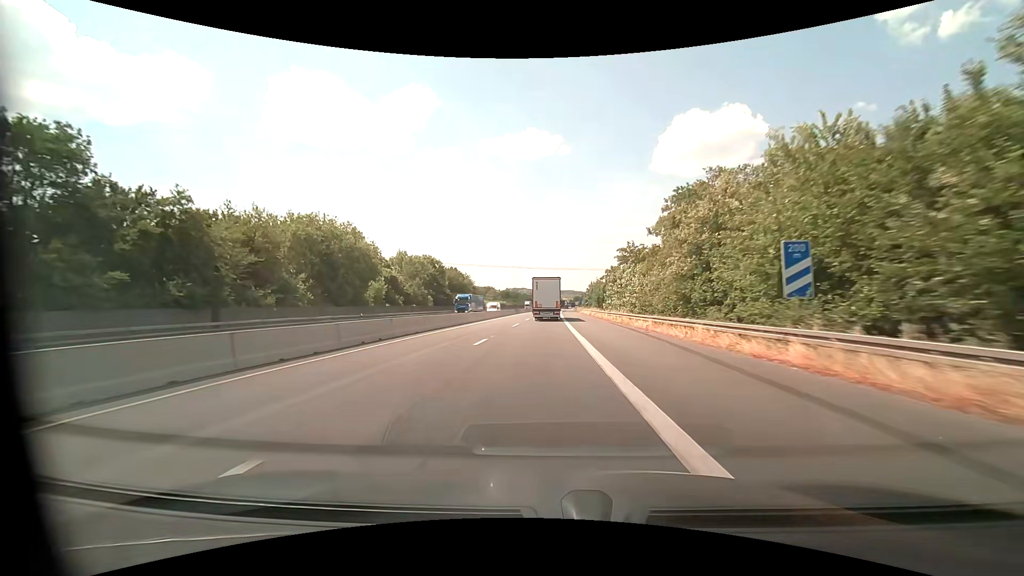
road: motorway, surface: asphalt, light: Day
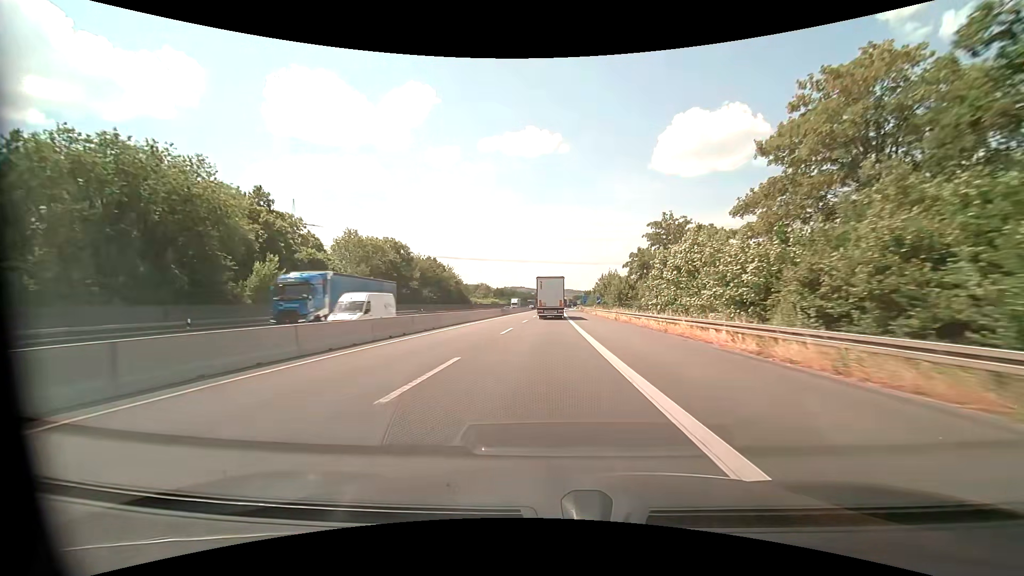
(0.0, +27.7) m; 0°
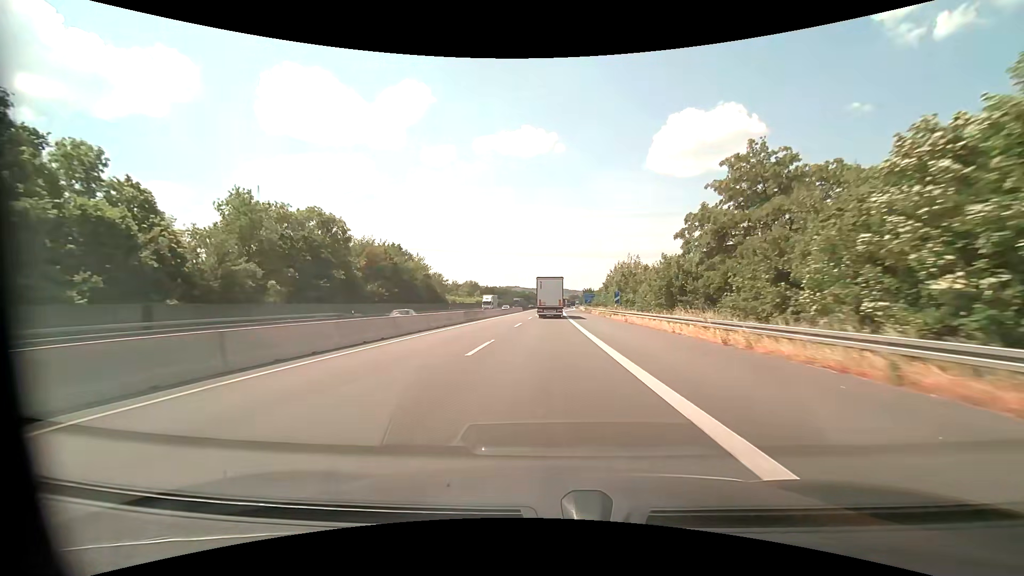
(+0.2, +27.5) m; +1°
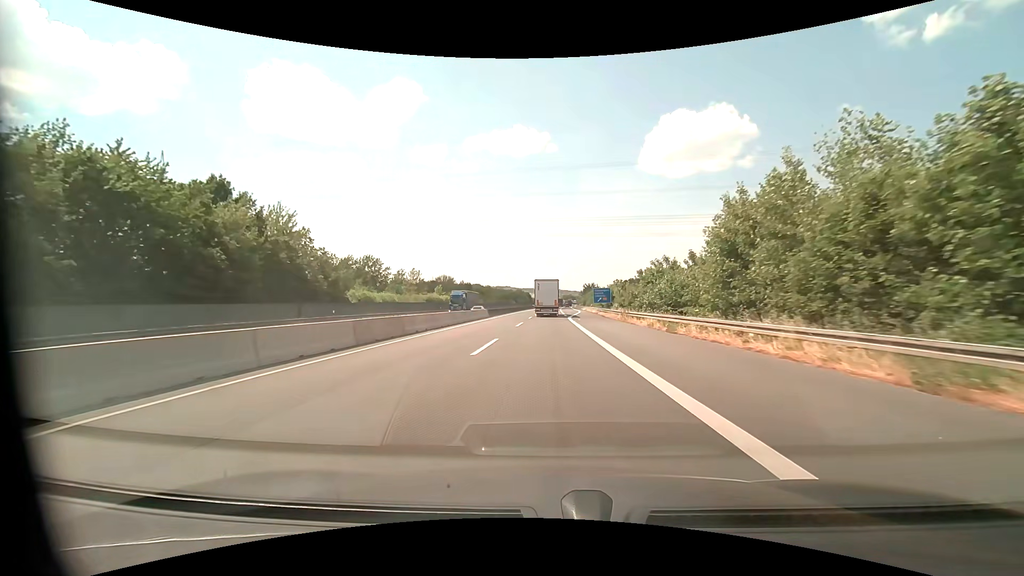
(+0.4, +53.1) m; +1°
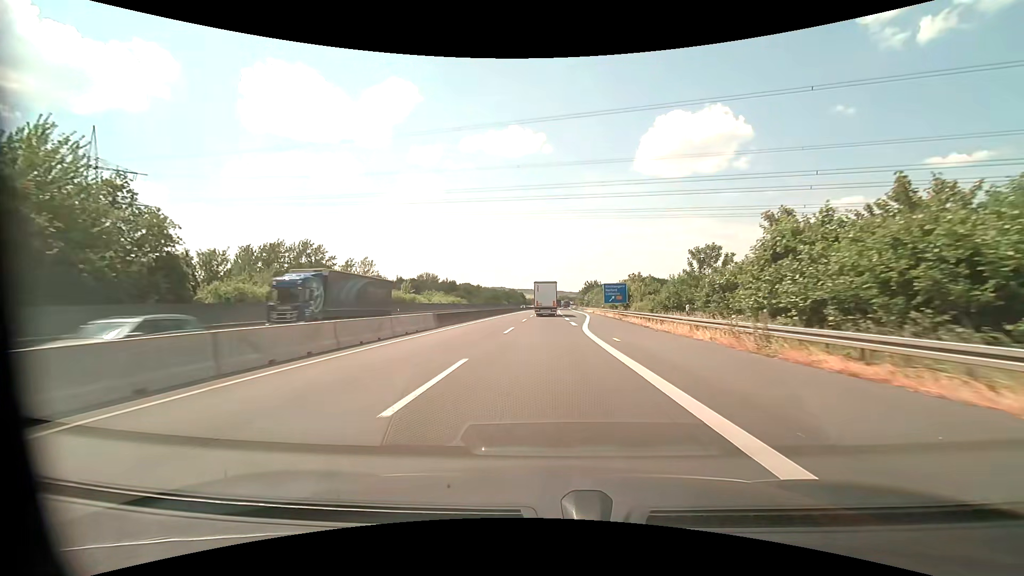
(+0.1, +25.5) m; 0°
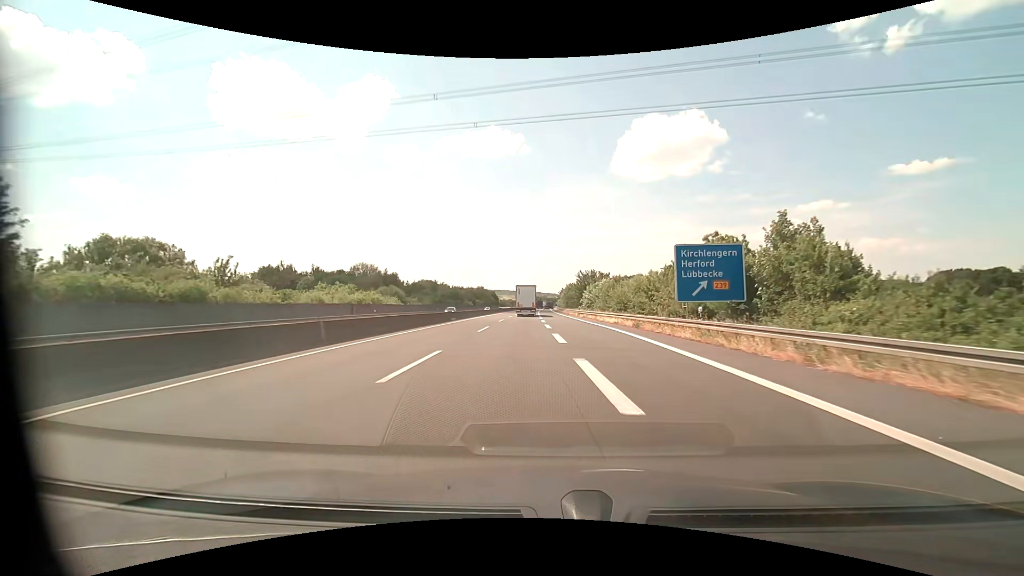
(+0.8, +51.1) m; +2°
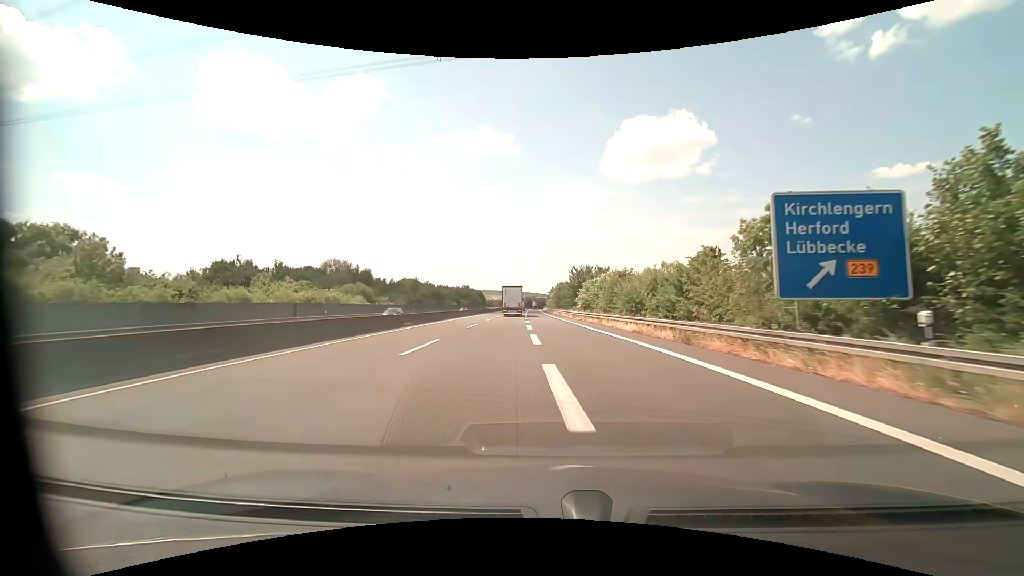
(+0.1, +12.7) m; +1°
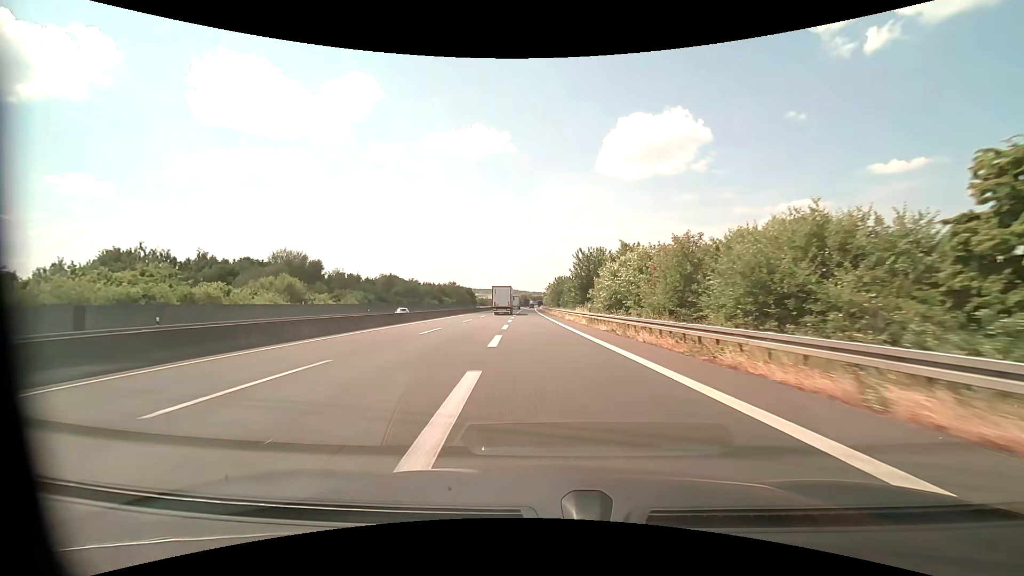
(+0.2, +25.4) m; +1°
(0, +10) (0, +20) (0, +30) (-1, +40) (-1, +50) (-2, +60) (-2, +70) (-3, +80) (-3, +90) (-4, +100) m
